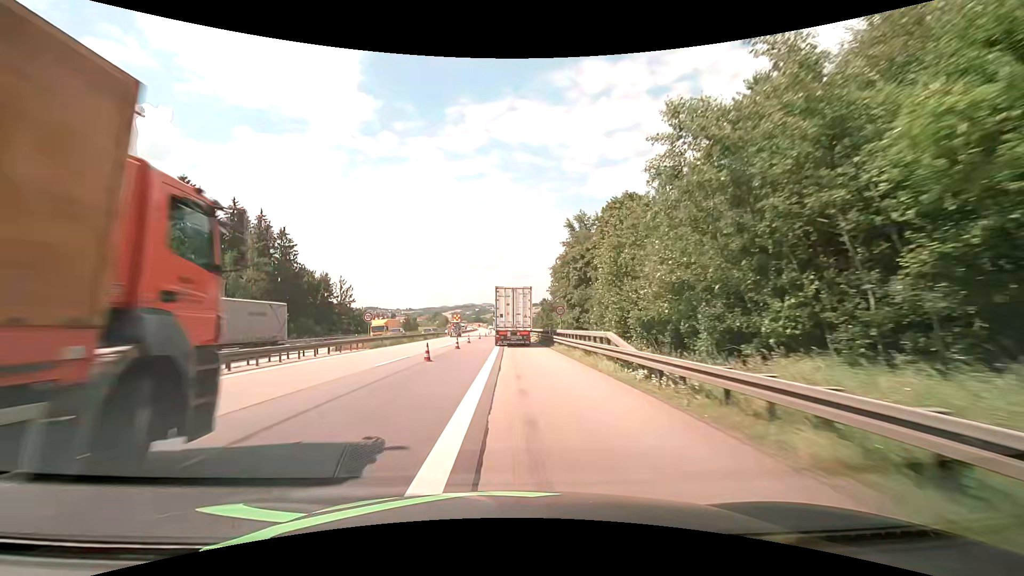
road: motorway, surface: asphalt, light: Day
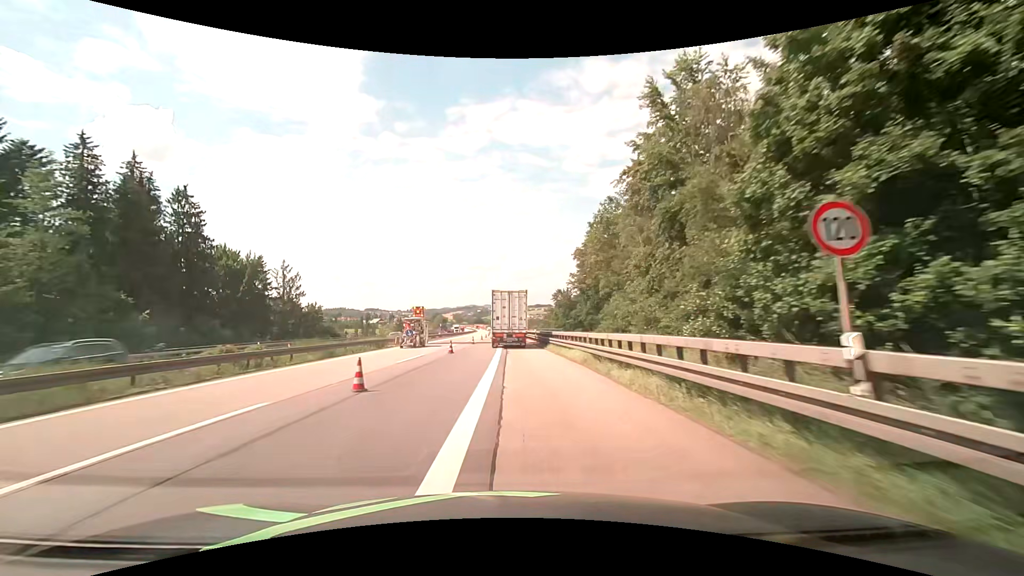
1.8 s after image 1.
(0.0, +32.8) m; 0°
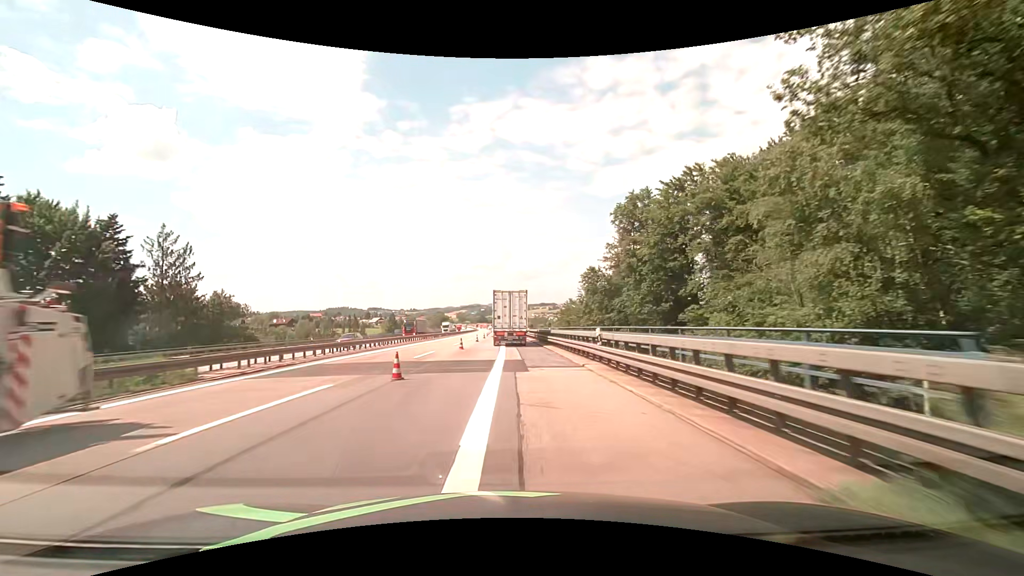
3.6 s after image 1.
(-0.3, +33.3) m; -1°
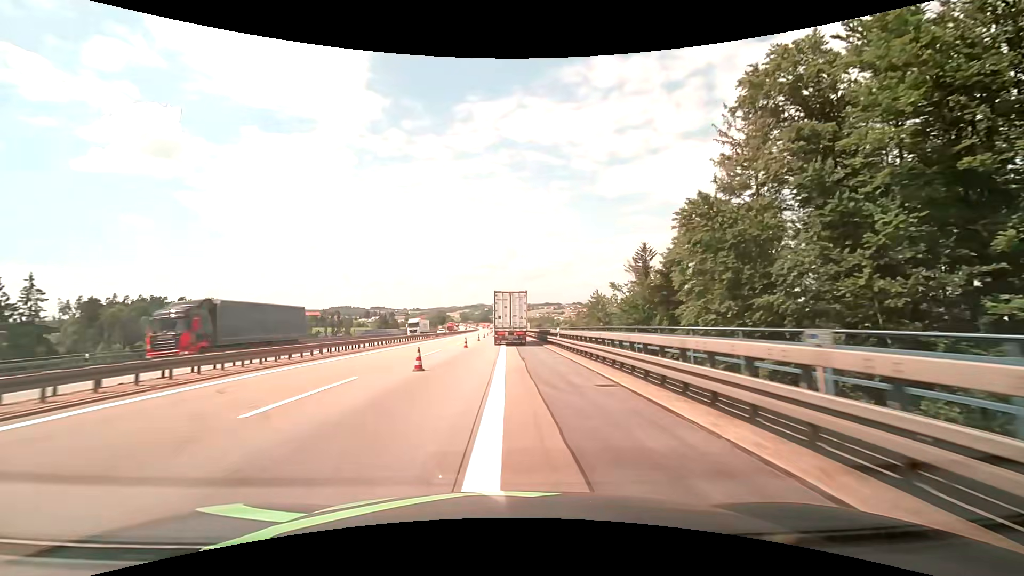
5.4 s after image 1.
(0.0, +34.1) m; 0°
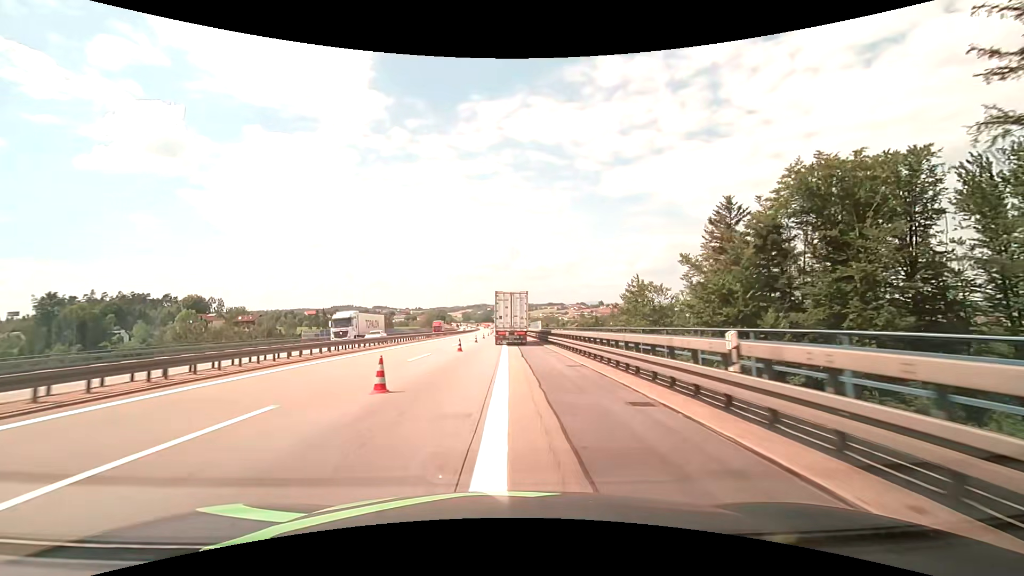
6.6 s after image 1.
(-0.1, +23.1) m; 0°
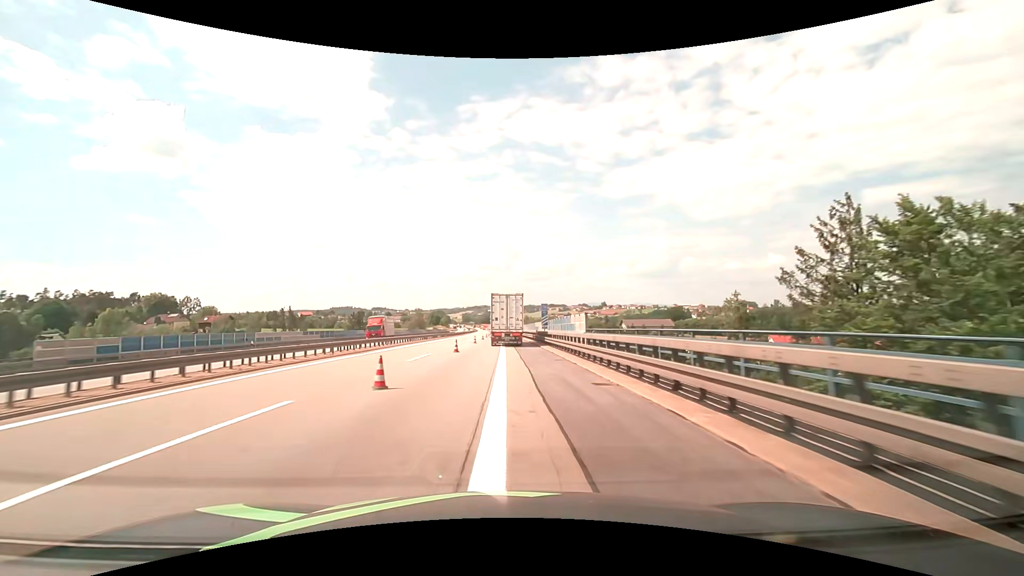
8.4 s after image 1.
(-0.1, +35.3) m; 0°
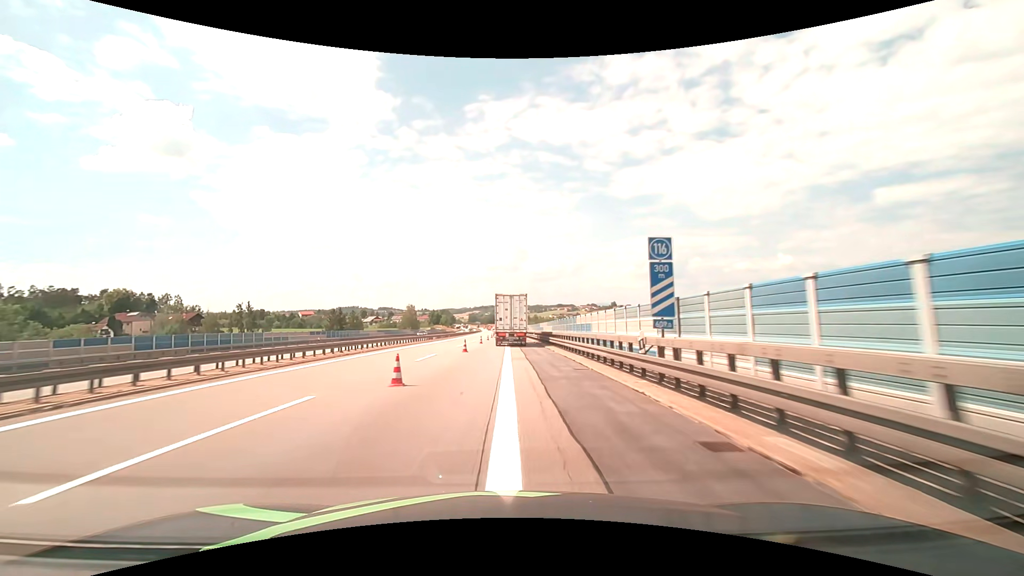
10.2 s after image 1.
(-0.3, +35.9) m; -1°
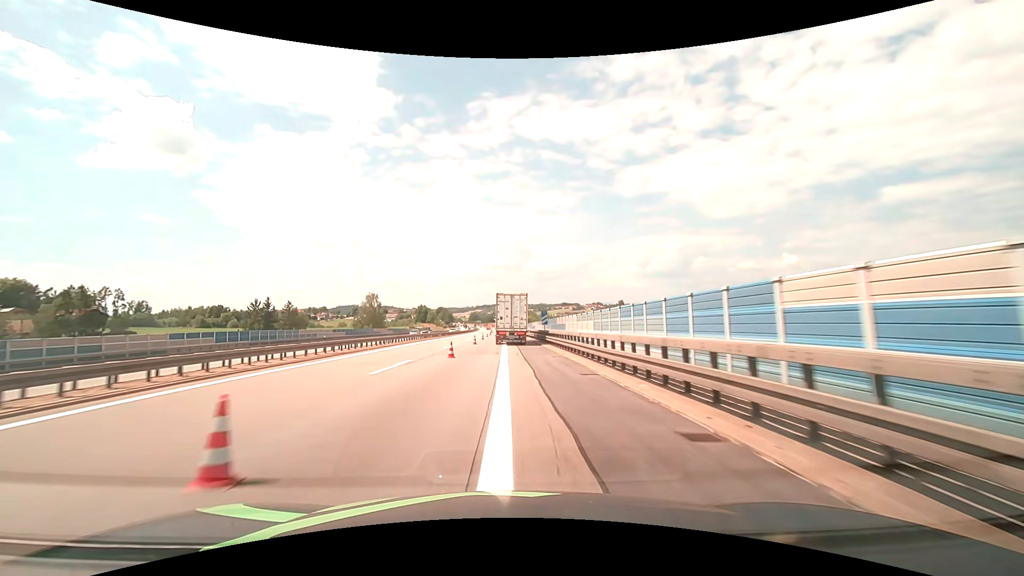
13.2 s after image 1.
(+0.1, +61.1) m; 0°
(0, +10) (0, +20) (0, +30) (0, +40) (0, +50) (0, +60) (-1, +70) (-1, +80) (-1, +90) (-1, +100) m
